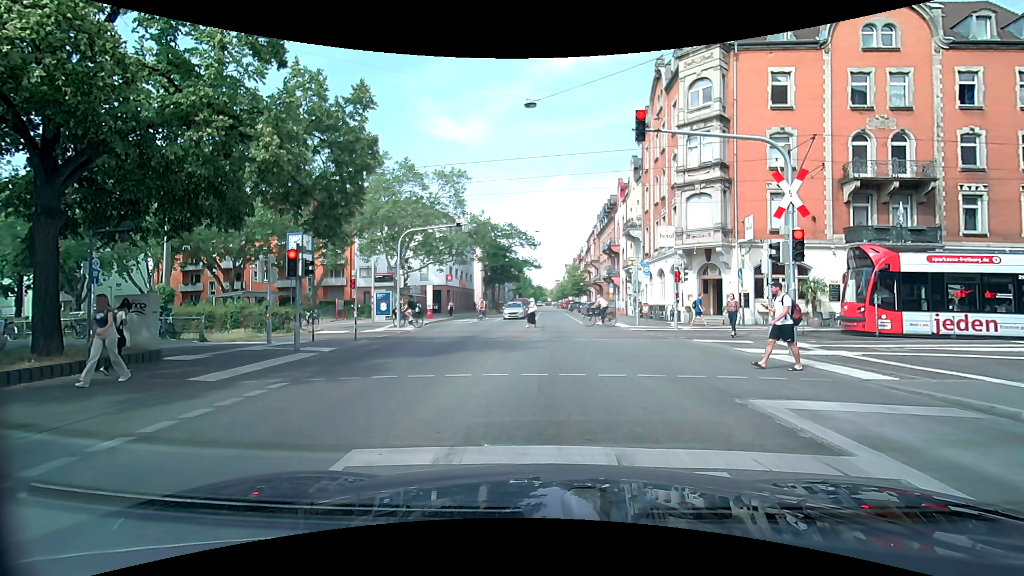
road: secondary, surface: asphalt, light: Day
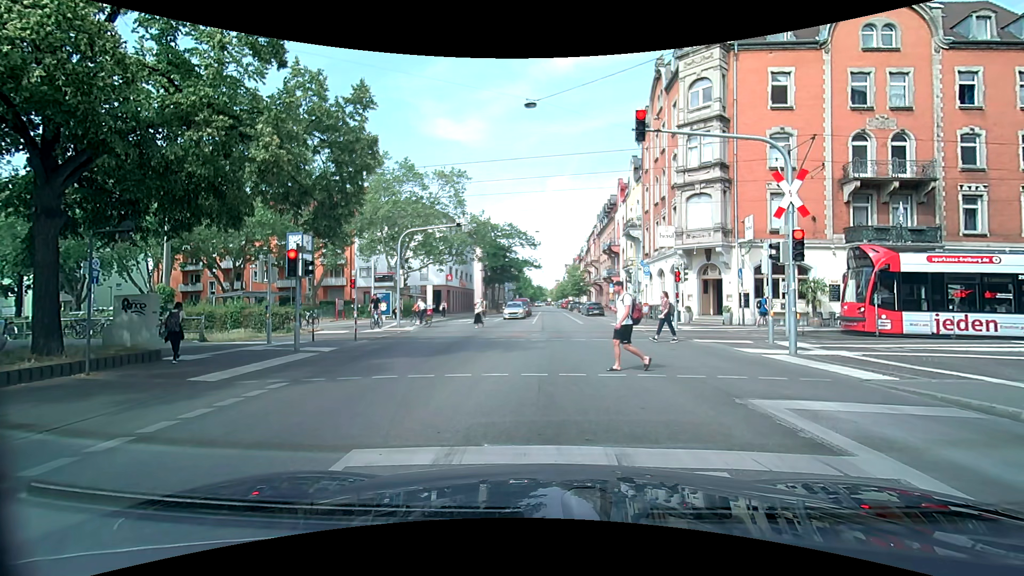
(0.0, 0.0) m; 0°
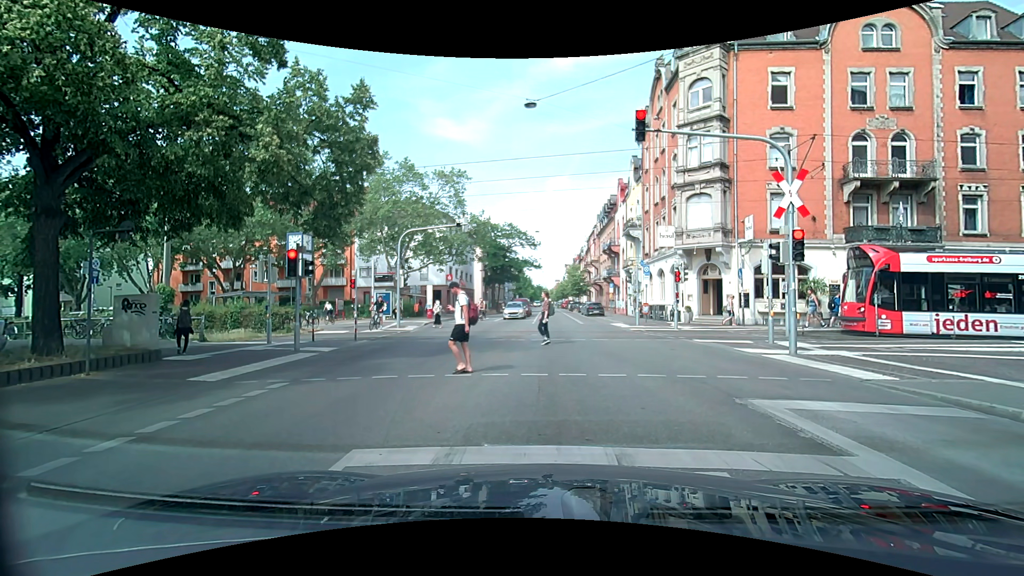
(0.0, 0.0) m; 0°
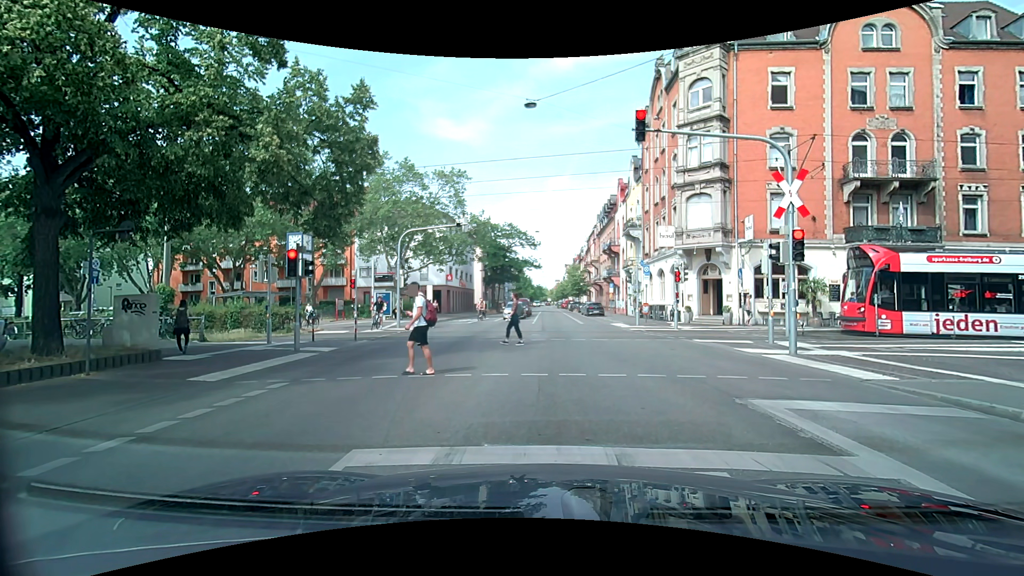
(0.0, 0.0) m; 0°
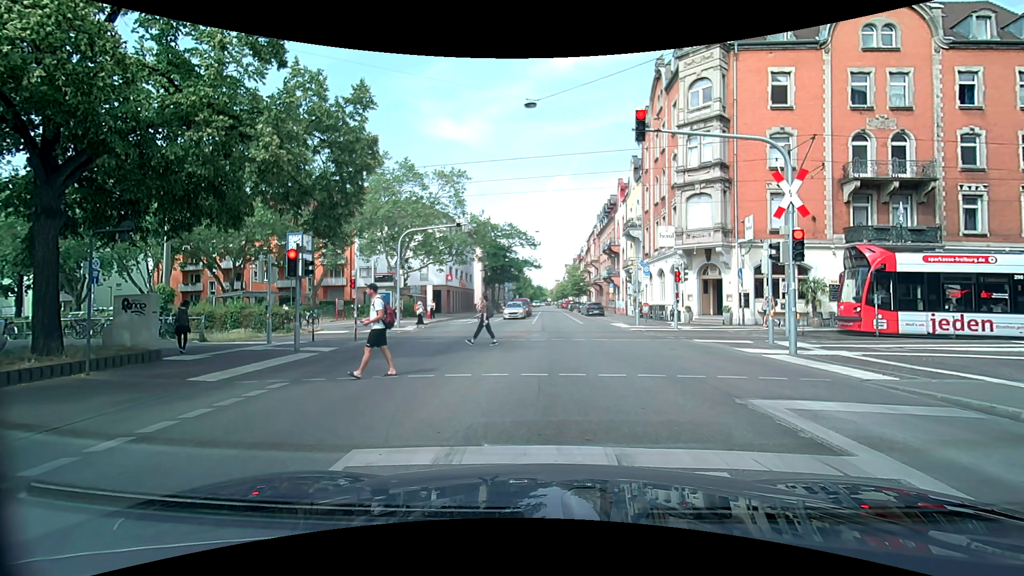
(0.0, 0.0) m; 0°
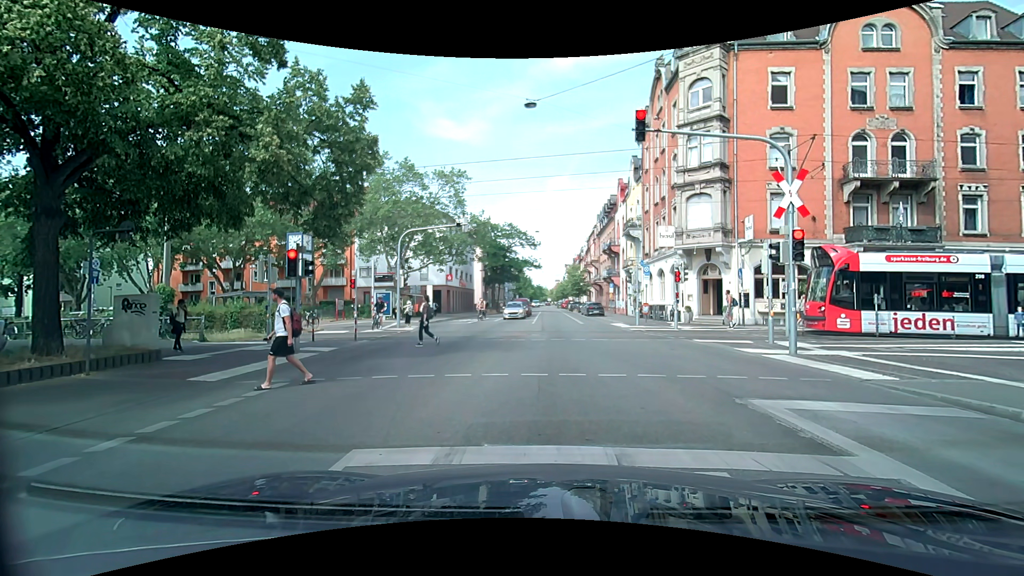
(0.0, 0.0) m; 0°
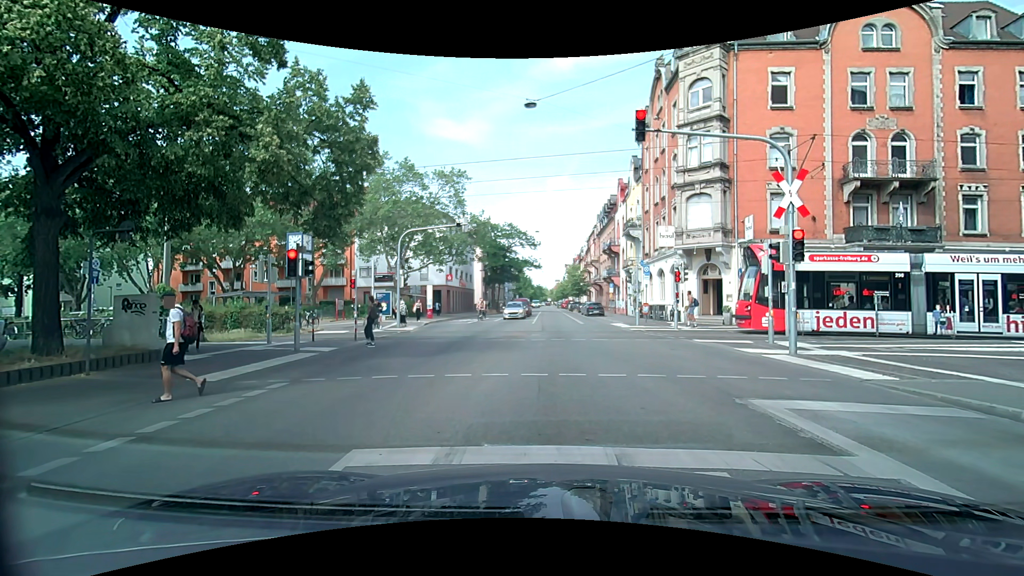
(0.0, 0.0) m; 0°
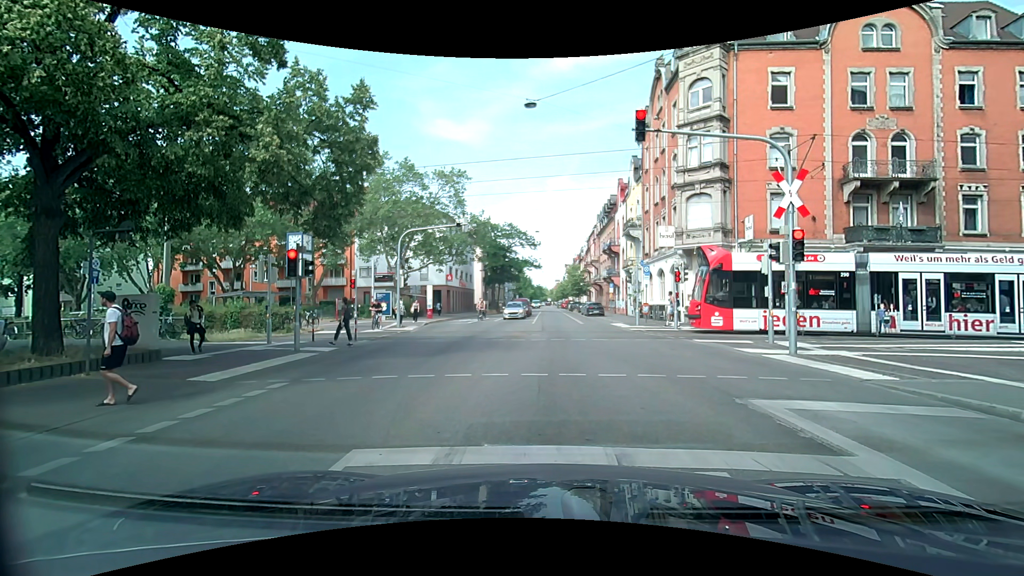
(0.0, 0.0) m; 0°
(+1, +10) (+2, +20) (+3, +30) (+4, +40) (+5, +50) (+6, +60) (+6, +70) (+7, +80) (+8, +90) (+9, +100) m
